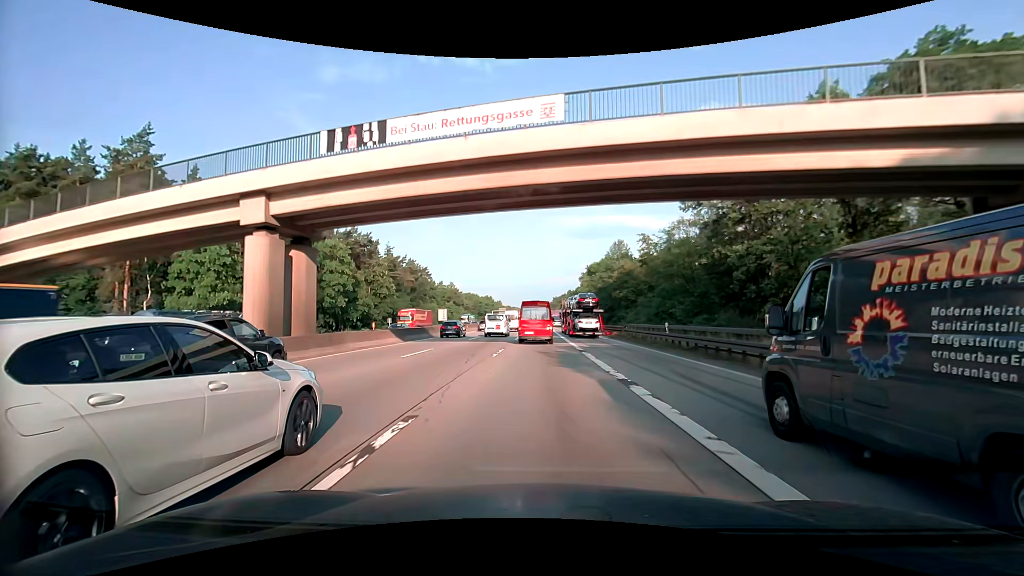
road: motorway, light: Day
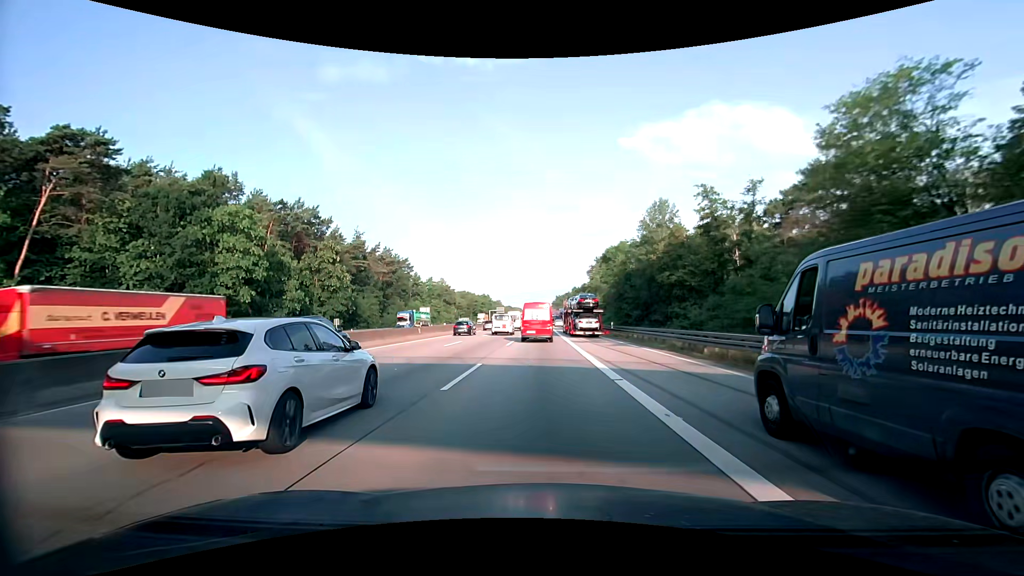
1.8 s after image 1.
(+0.1, +27.2) m; 0°
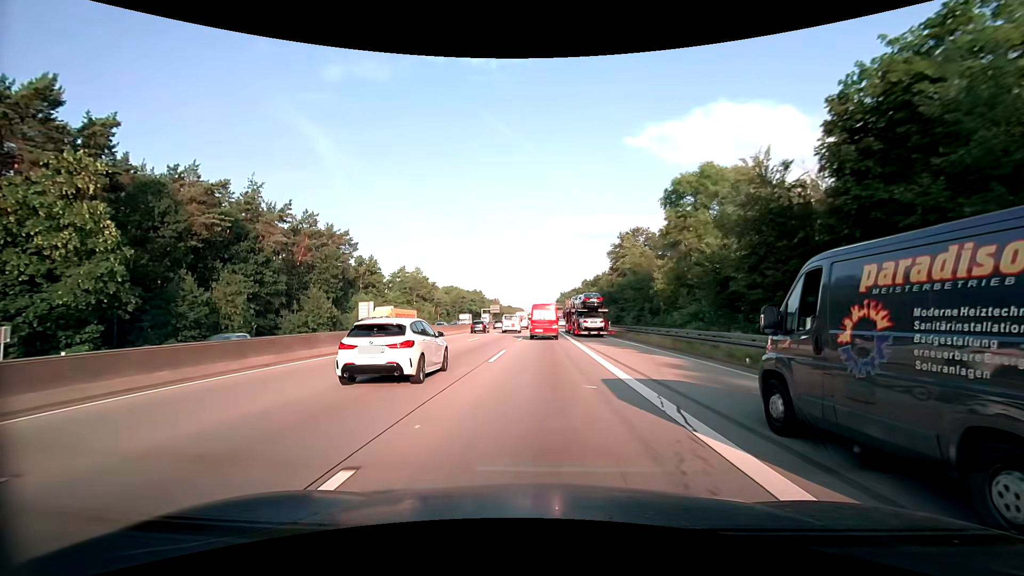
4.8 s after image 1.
(-0.4, +47.6) m; -1°
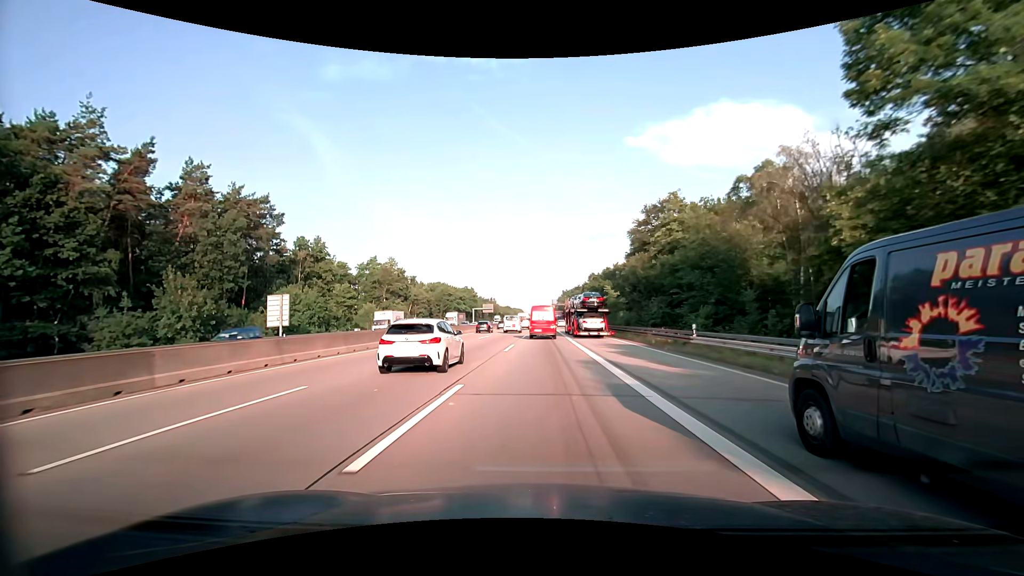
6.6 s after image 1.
(+0.1, +30.0) m; 0°
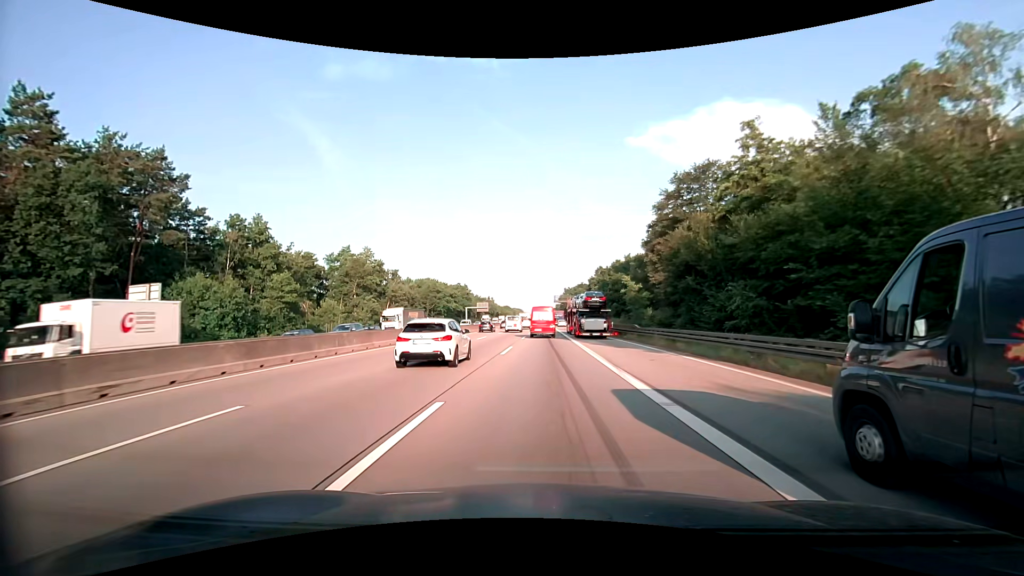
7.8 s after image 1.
(0.0, +20.6) m; 0°
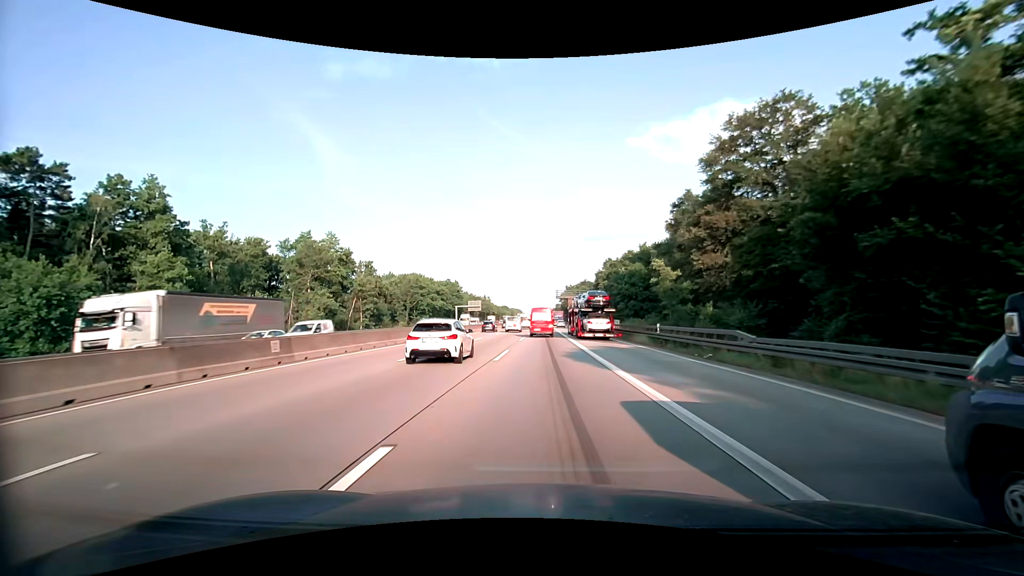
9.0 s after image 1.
(0.0, +21.0) m; 0°
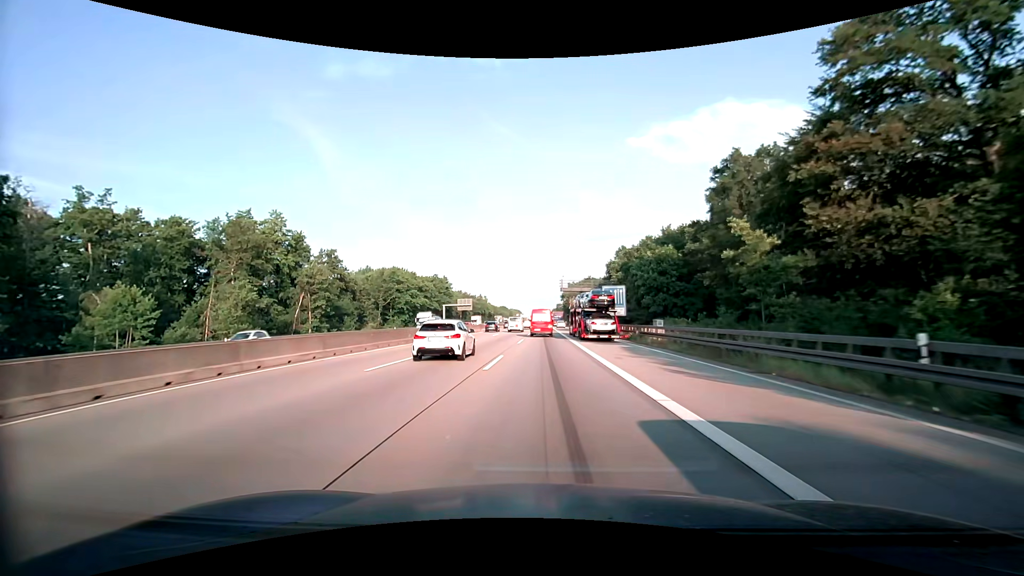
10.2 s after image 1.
(+0.1, +21.5) m; 0°
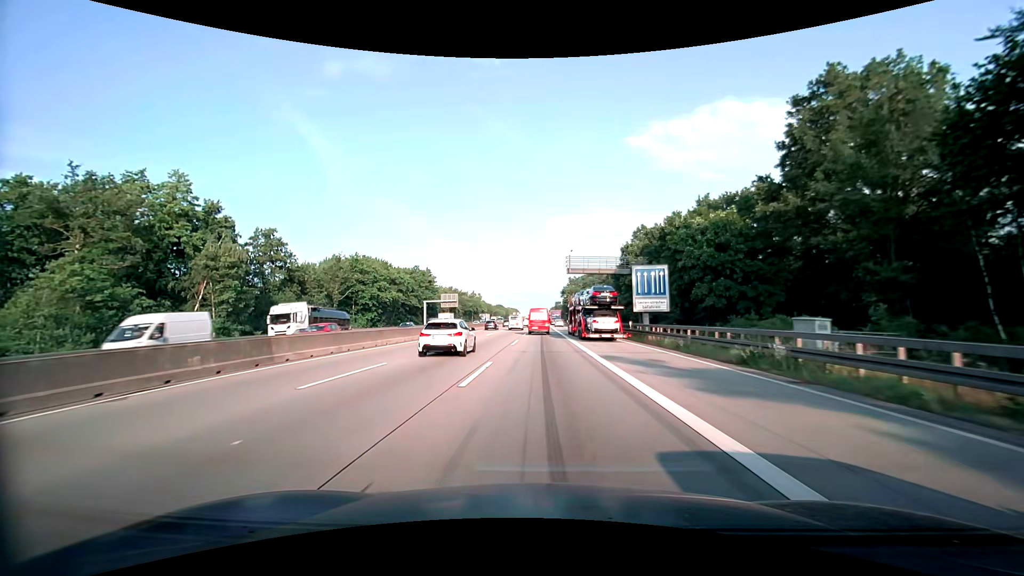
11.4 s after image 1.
(0.0, +22.0) m; 0°
(0, +10) (0, +20) (0, +30) (0, +40) (0, +50) (0, +60) (0, +70) (0, +80) (0, +90) (0, +100) m
